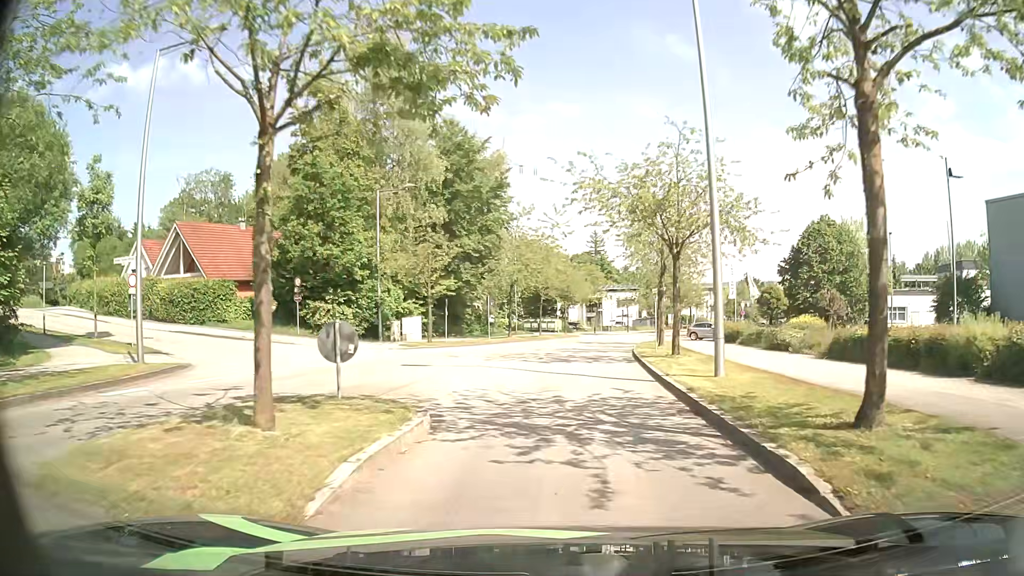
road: residential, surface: asphalt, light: Day
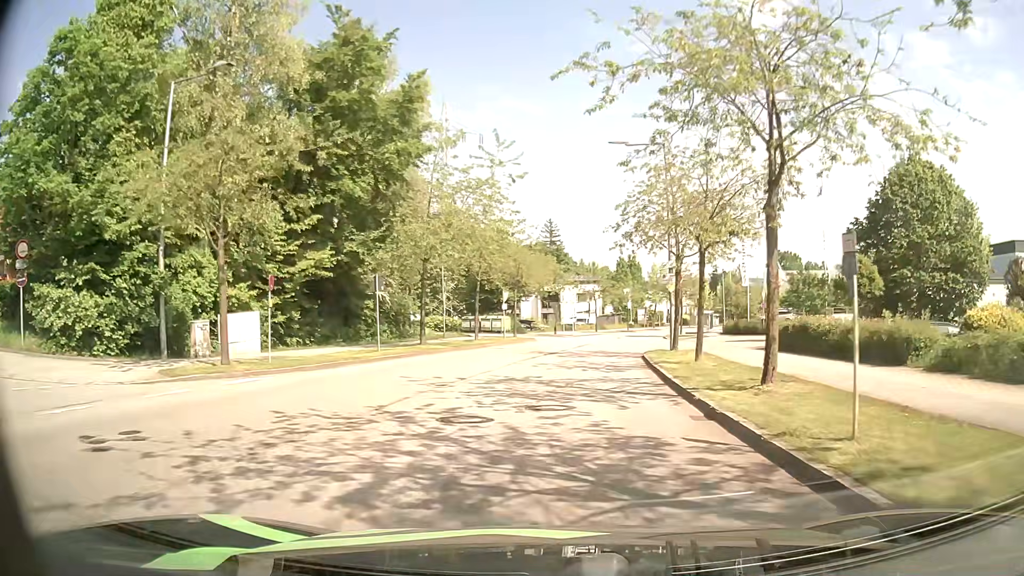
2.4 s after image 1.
(+0.5, +19.9) m; +3°
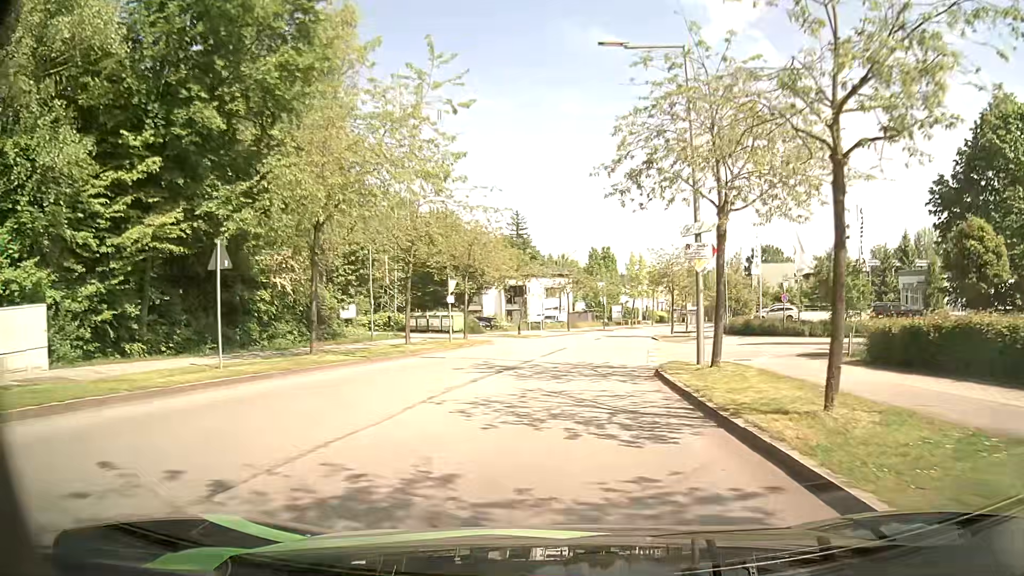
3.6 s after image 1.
(+0.3, +10.9) m; +3°
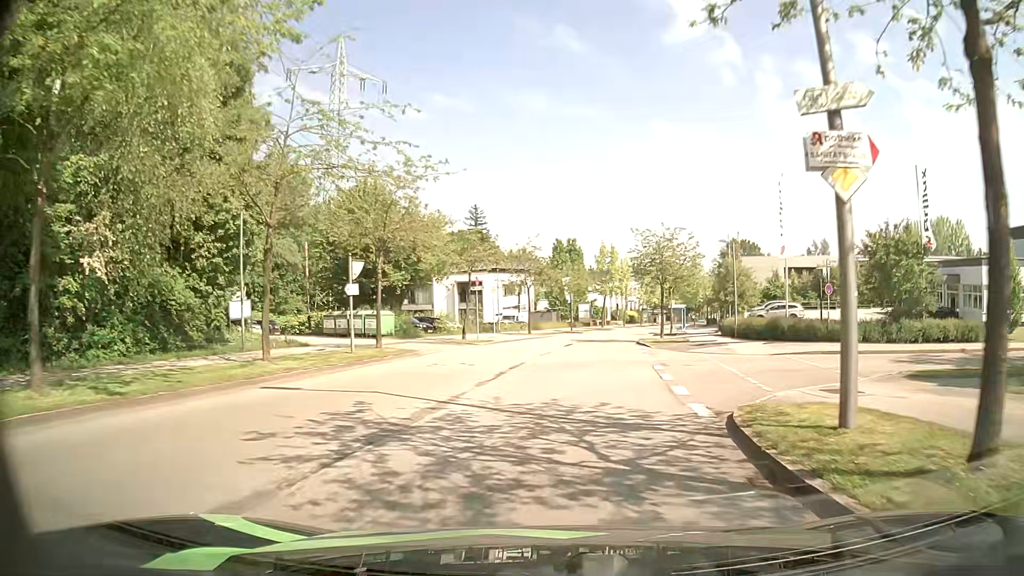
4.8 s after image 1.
(+0.2, +11.2) m; +3°
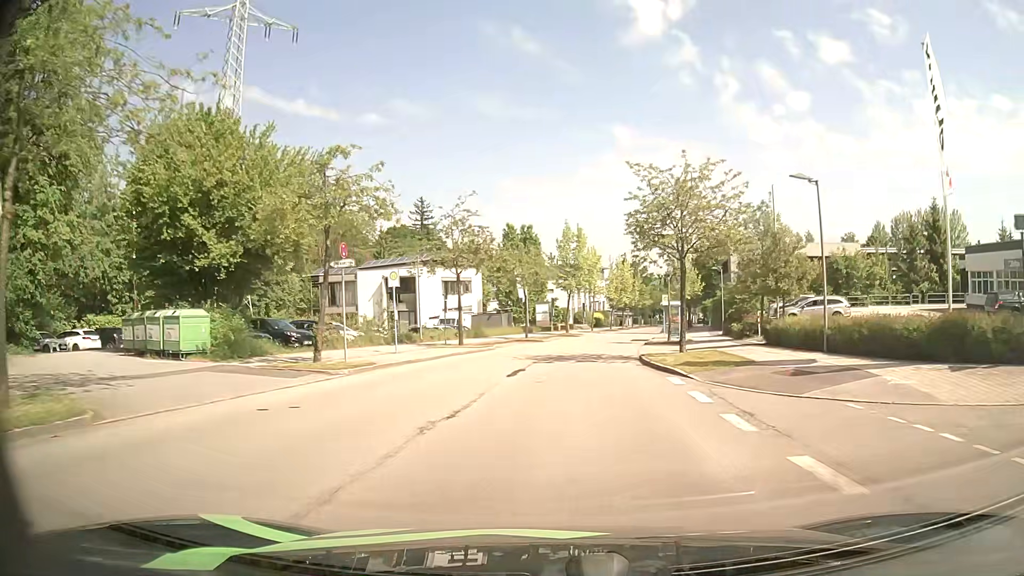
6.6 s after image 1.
(+0.6, +17.1) m; +3°
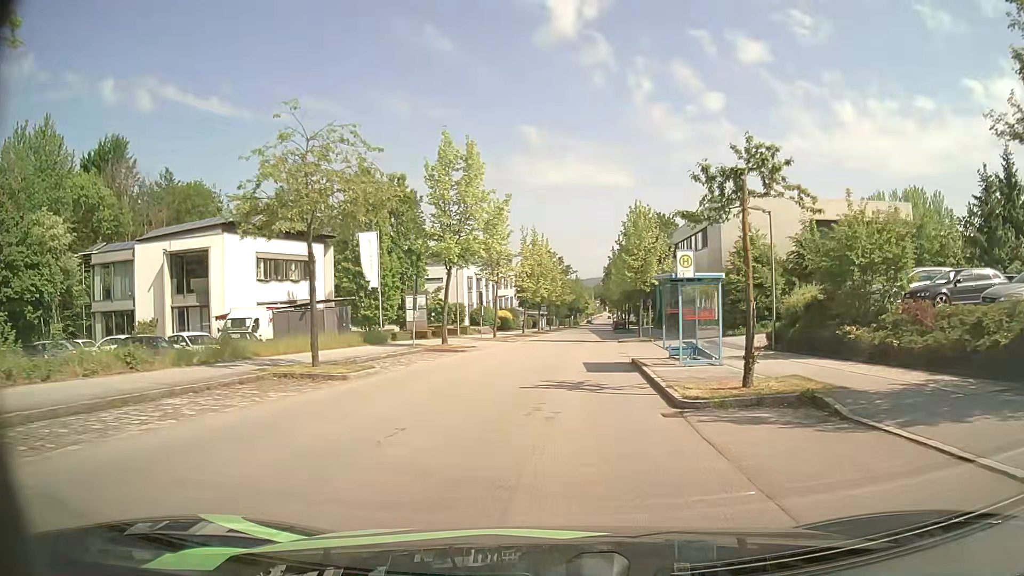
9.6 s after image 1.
(+1.9, +28.2) m; +8°
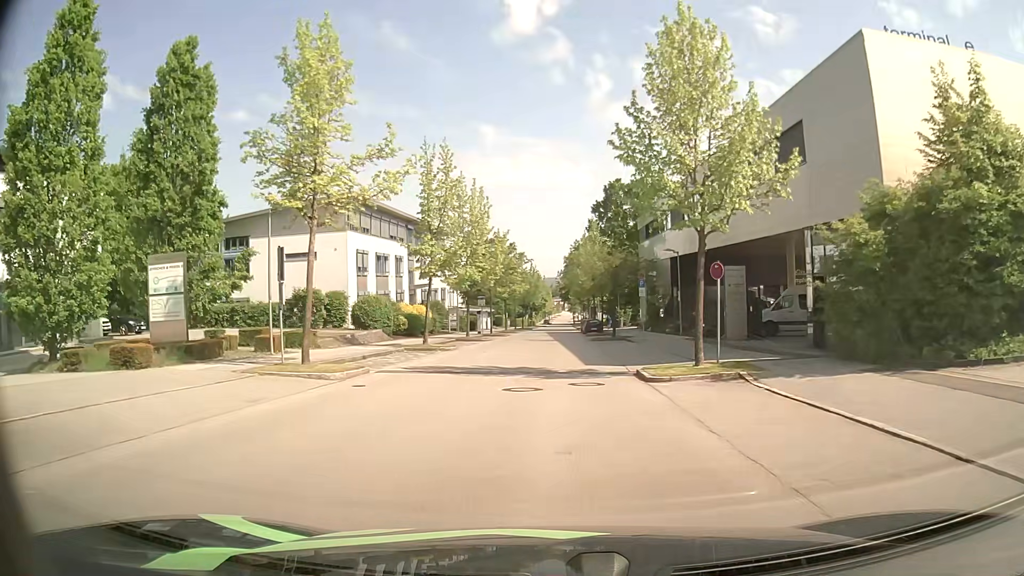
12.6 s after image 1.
(+1.3, +28.0) m; +3°
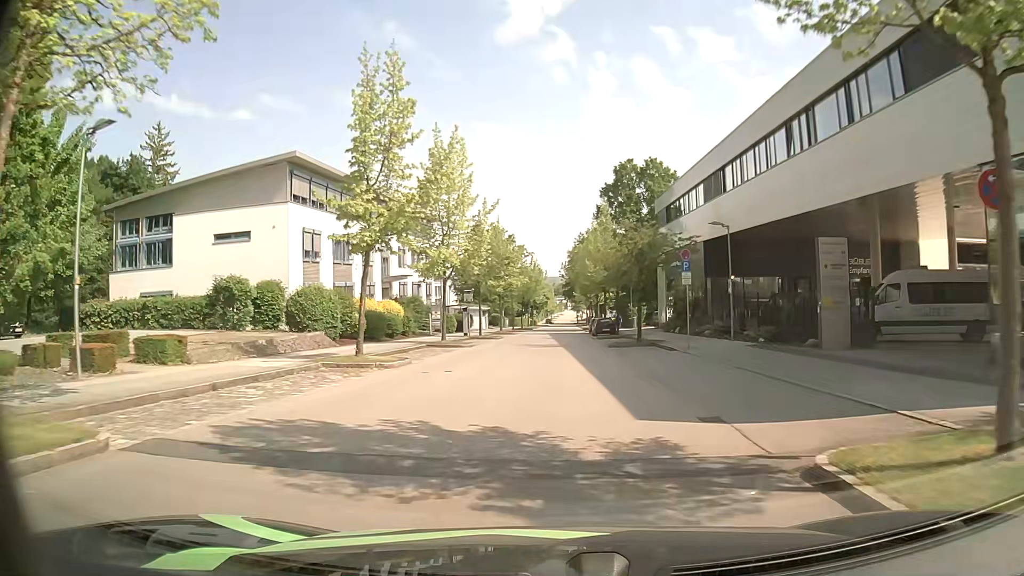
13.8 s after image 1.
(0.0, +11.2) m; 0°
(0, +10) (0, +20) (0, +30) (+1, +40) (+1, +50) (+1, +60) (+1, +70) (+2, +80) (+2, +90) (+2, +100) m
